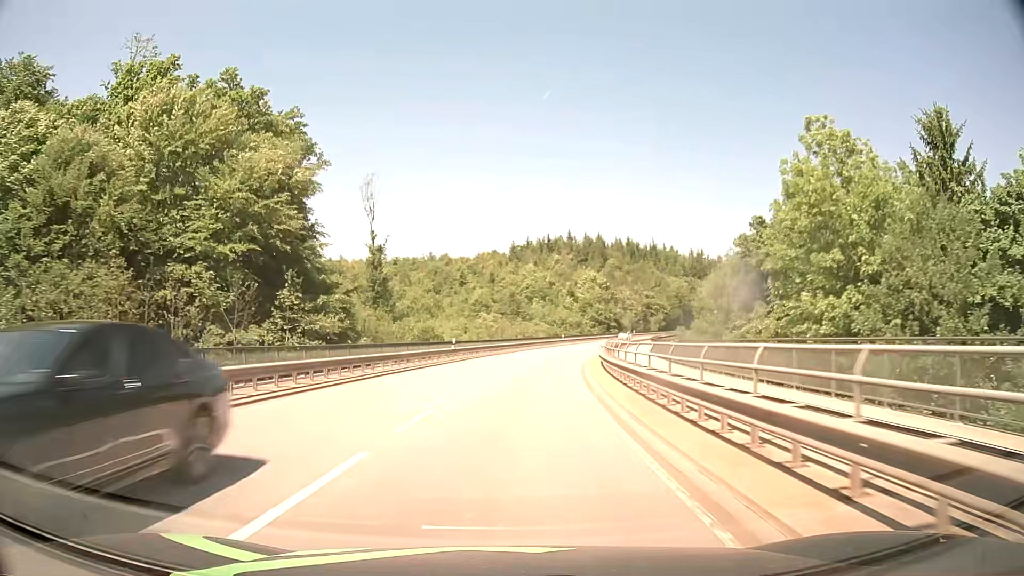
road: secondary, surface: asphalt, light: Day
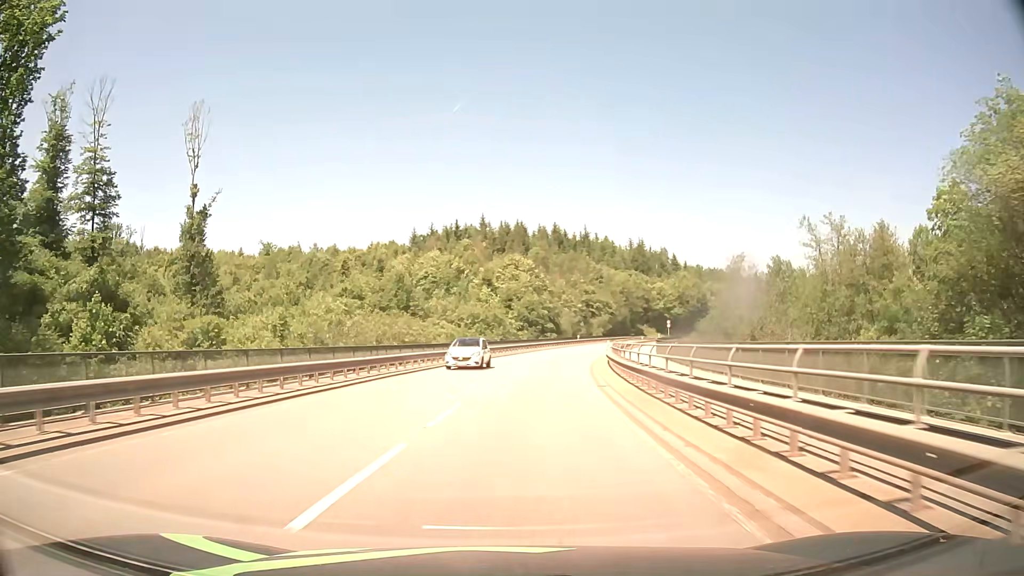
(+2.7, +41.0) m; +7°
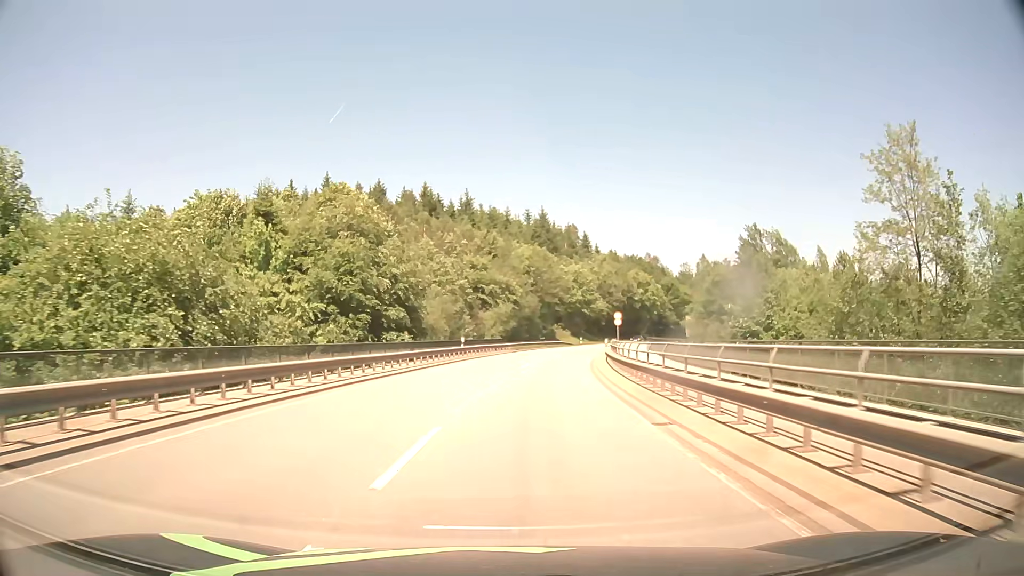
(+4.8, +52.2) m; +11°
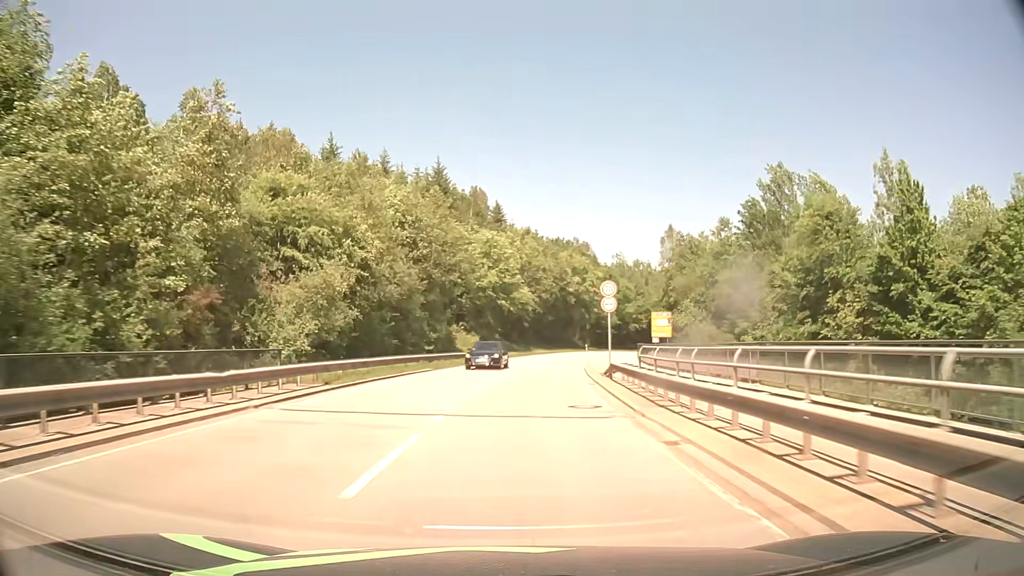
(+3.3, +42.2) m; +8°
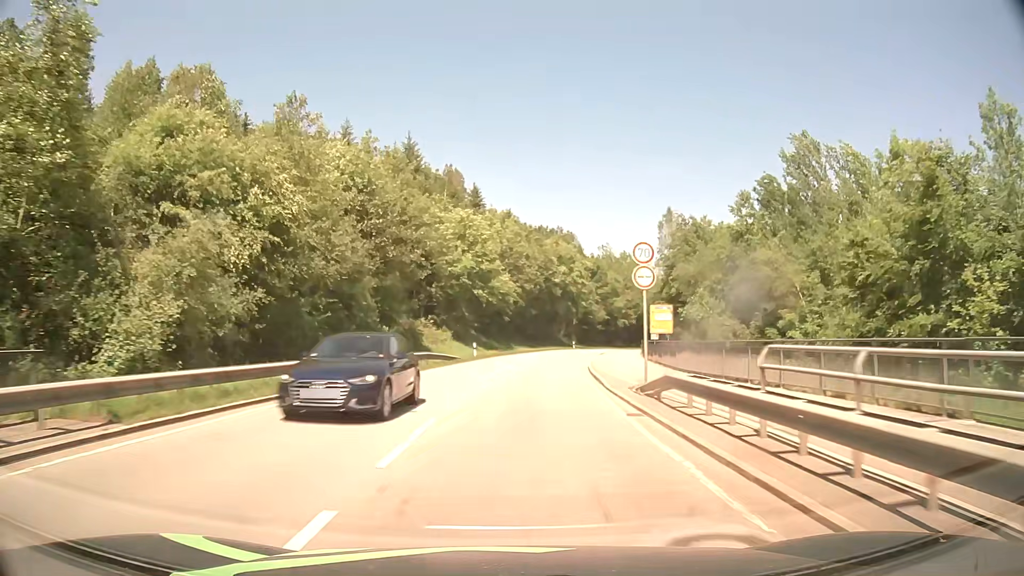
(+0.2, +10.6) m; +2°
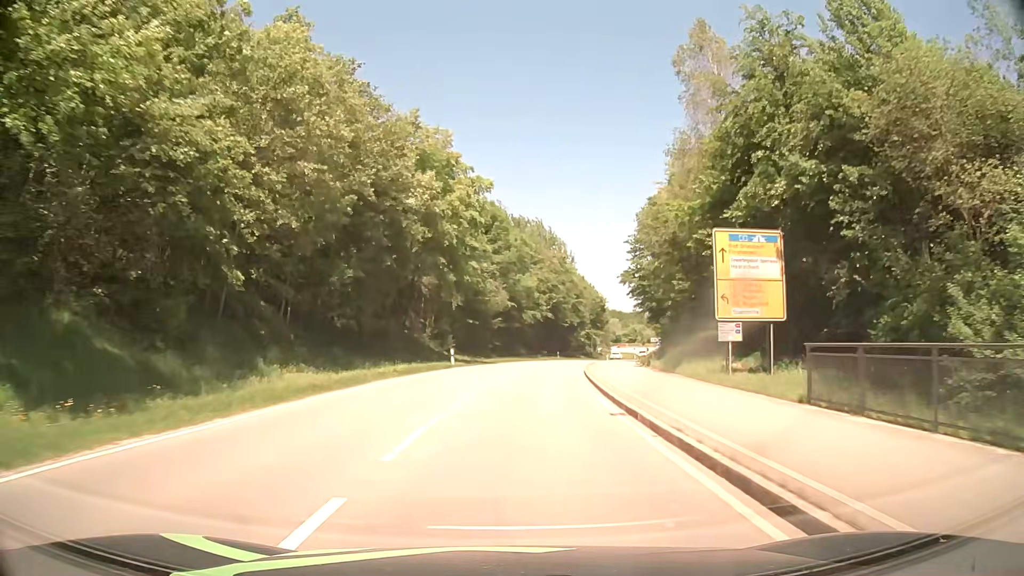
(+4.8, +53.1) m; +11°
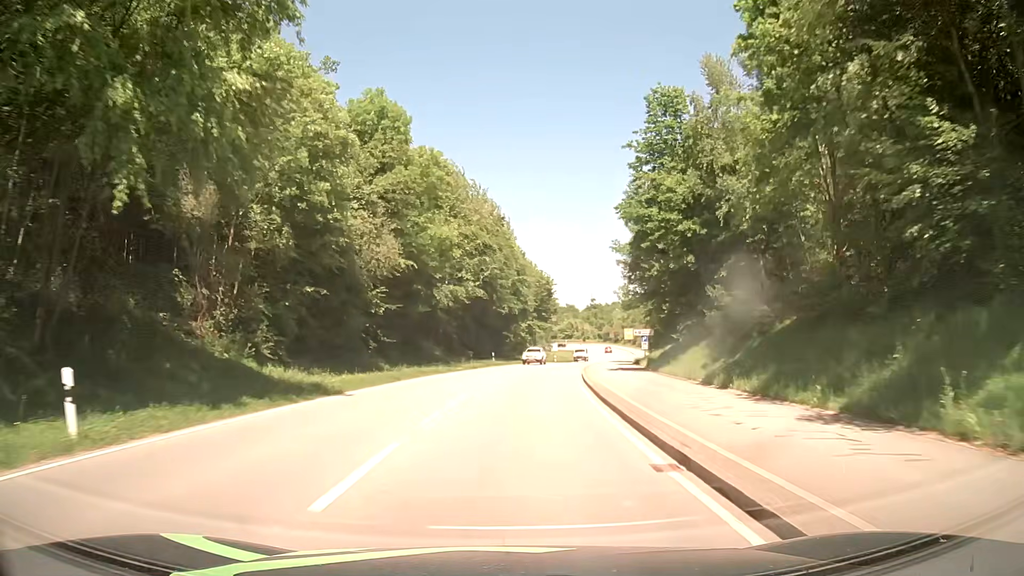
(+1.6, +32.2) m; +6°
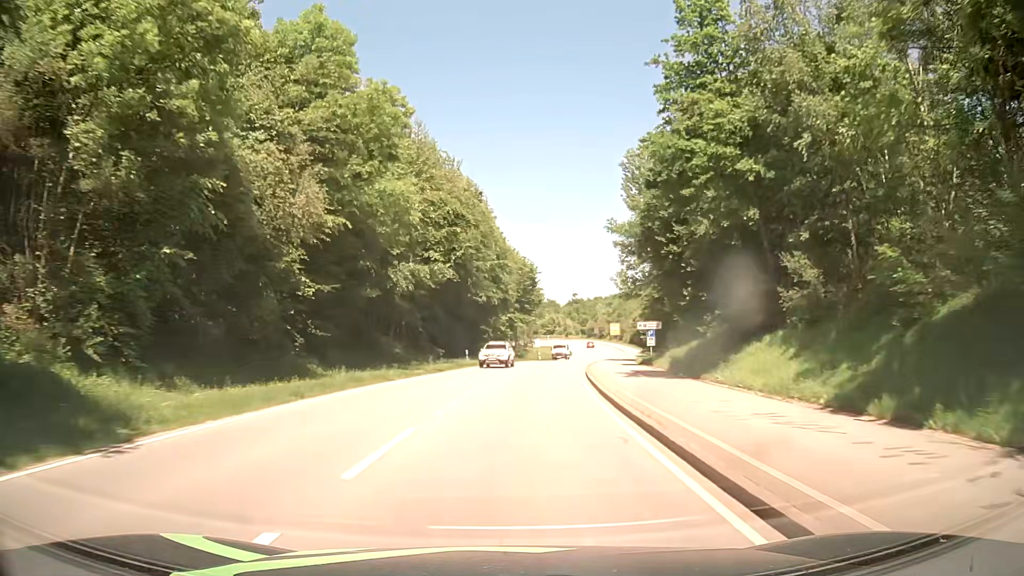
(+0.2, +10.8) m; +2°
(0, +10) (+1, +20) (+1, +30) (+2, +40) (+4, +50) (+5, +60) (+7, +69) (+9, +79) (+12, +89) (+14, +99) m
